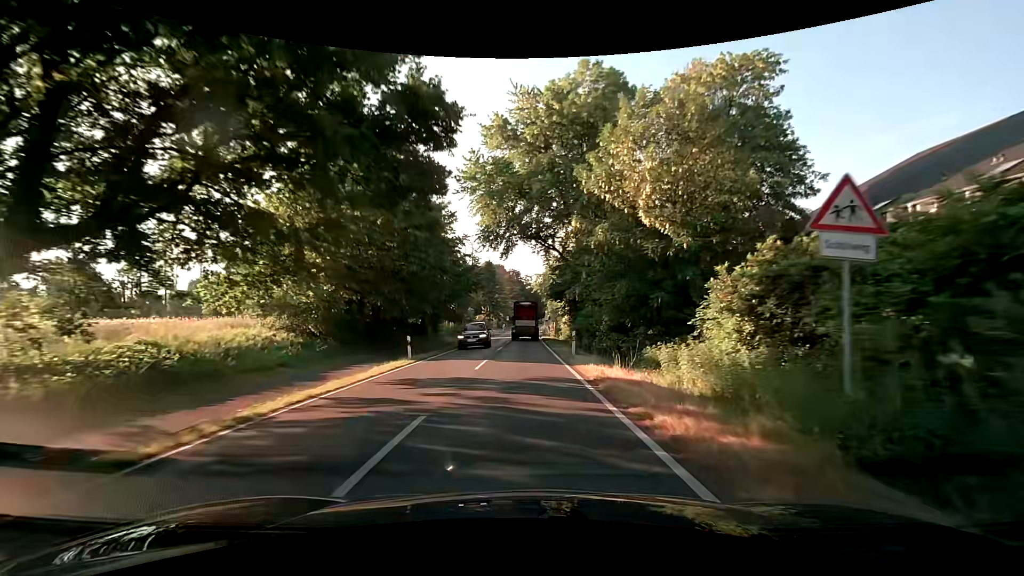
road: secondary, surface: asphalt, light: Day
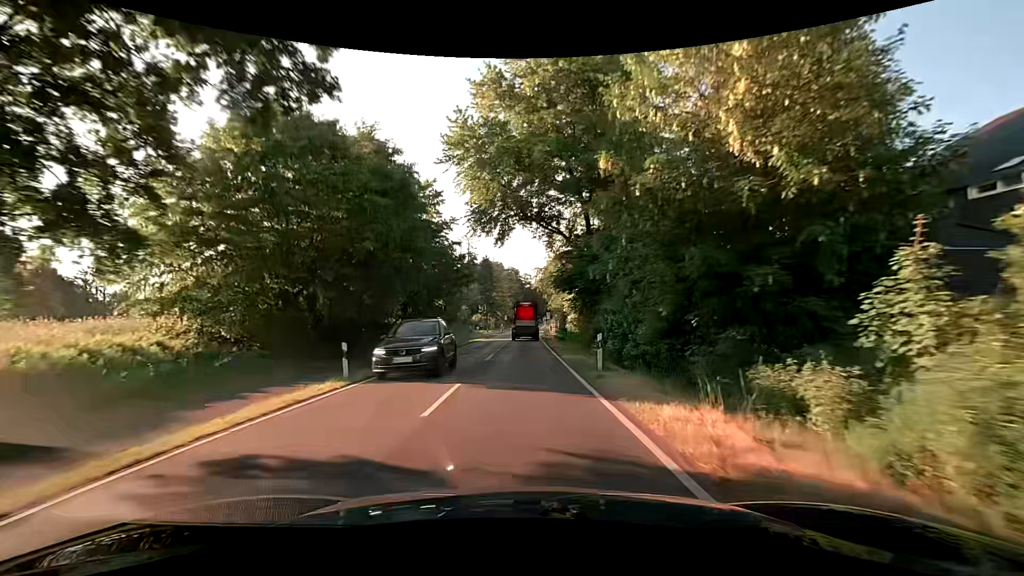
(0.0, +8.0) m; 0°
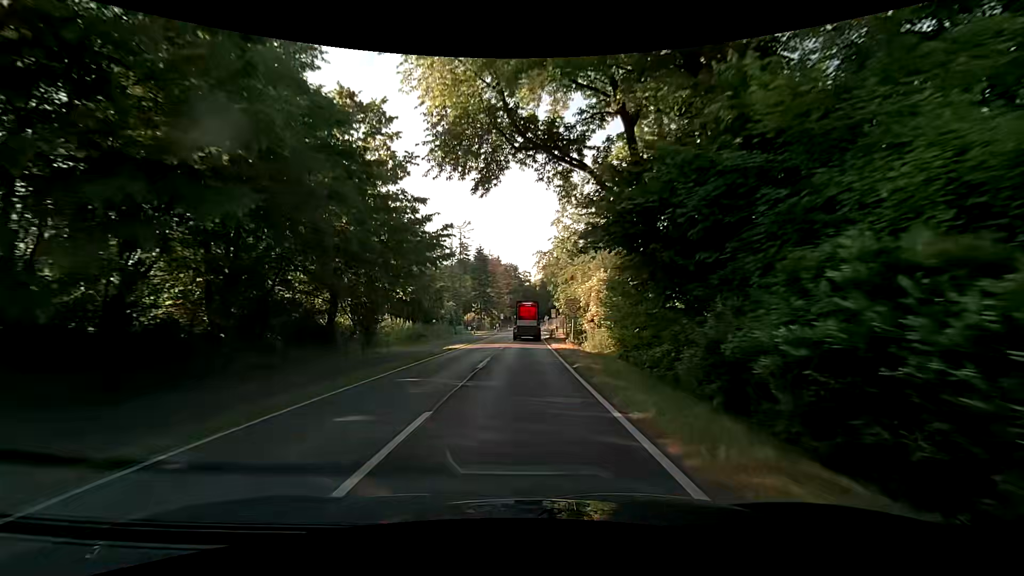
(0.0, +15.9) m; 0°
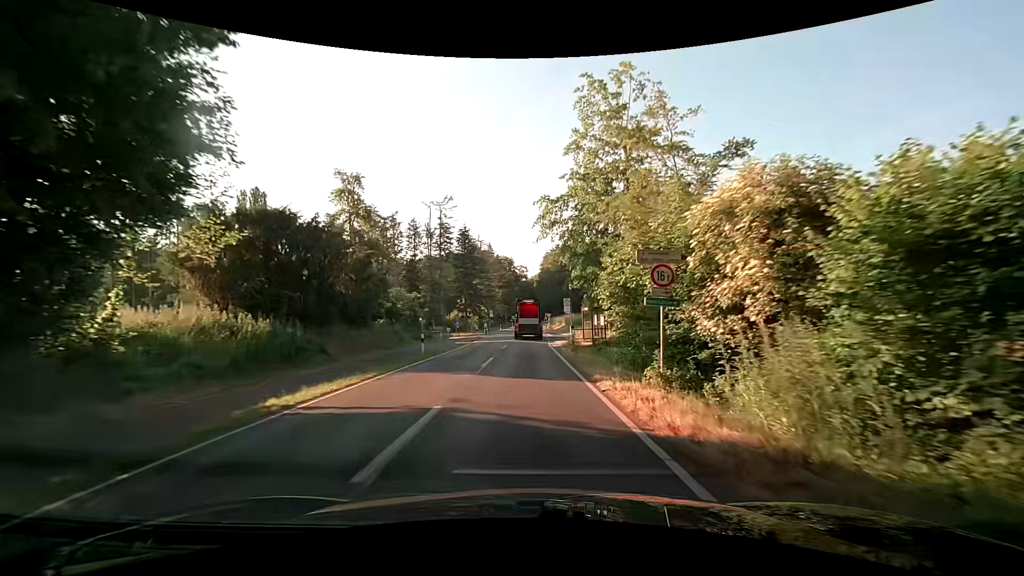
(+0.1, +23.5) m; +1°
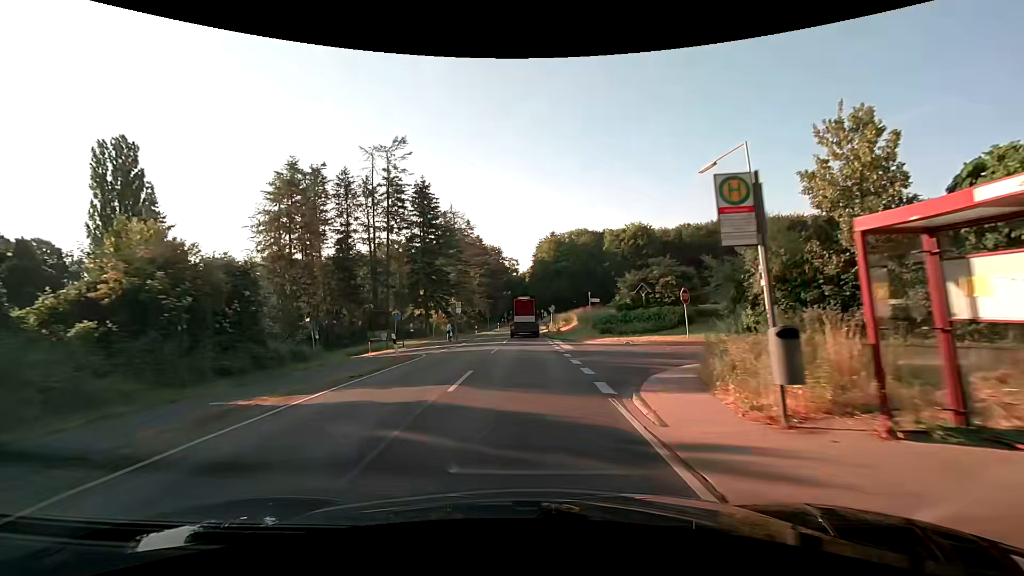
(0.0, +31.2) m; 0°
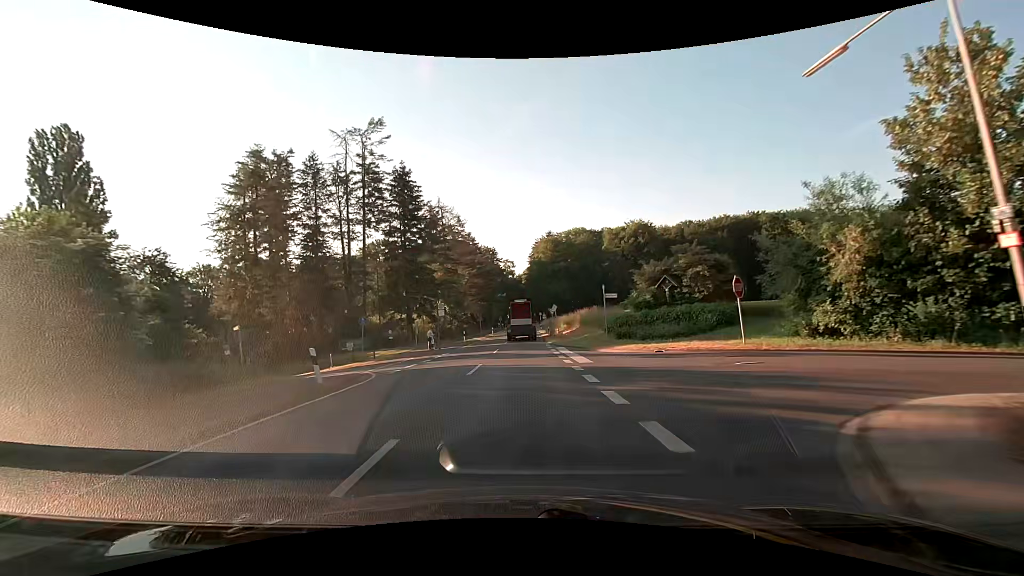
(0.0, +7.8) m; 0°
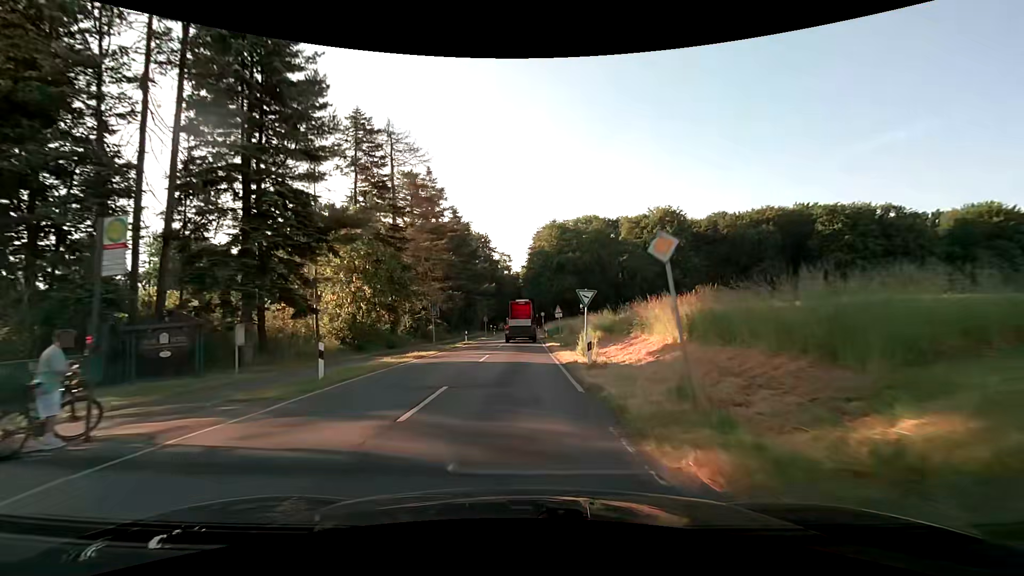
(+0.4, +31.1) m; +1°
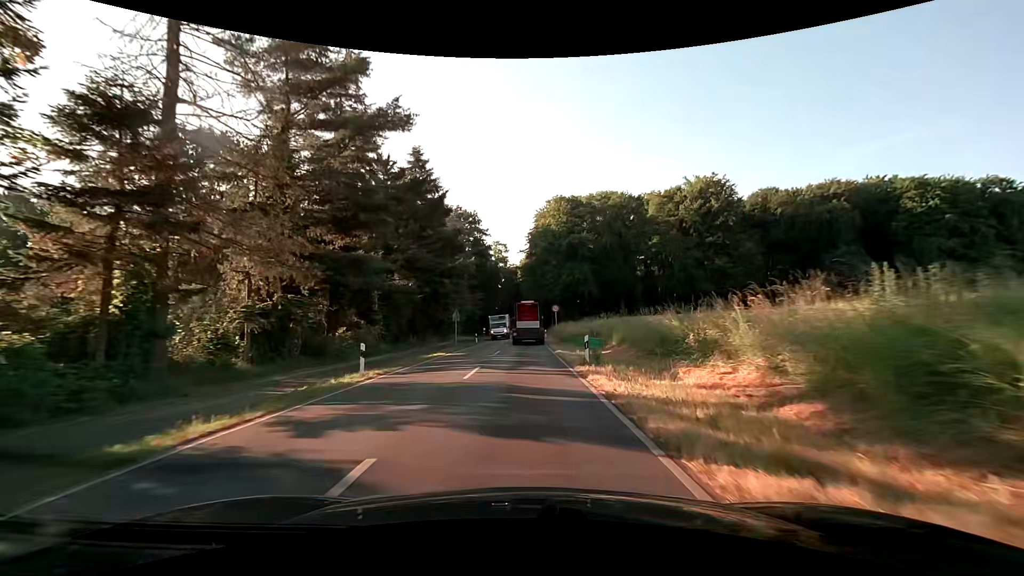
(-0.1, +30.9) m; 0°
